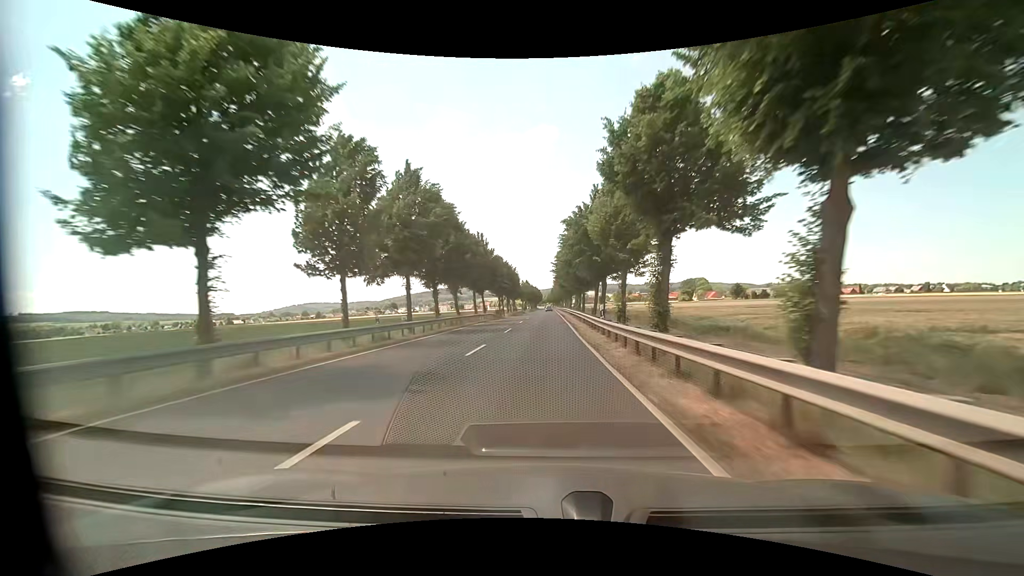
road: primary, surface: asphalt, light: Day
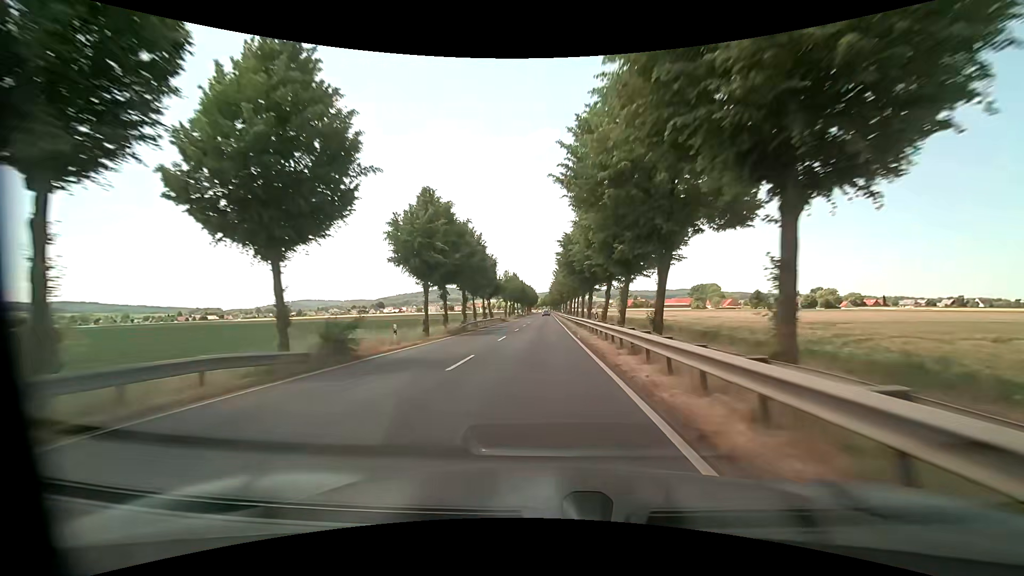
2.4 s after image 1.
(+0.3, +50.0) m; 0°
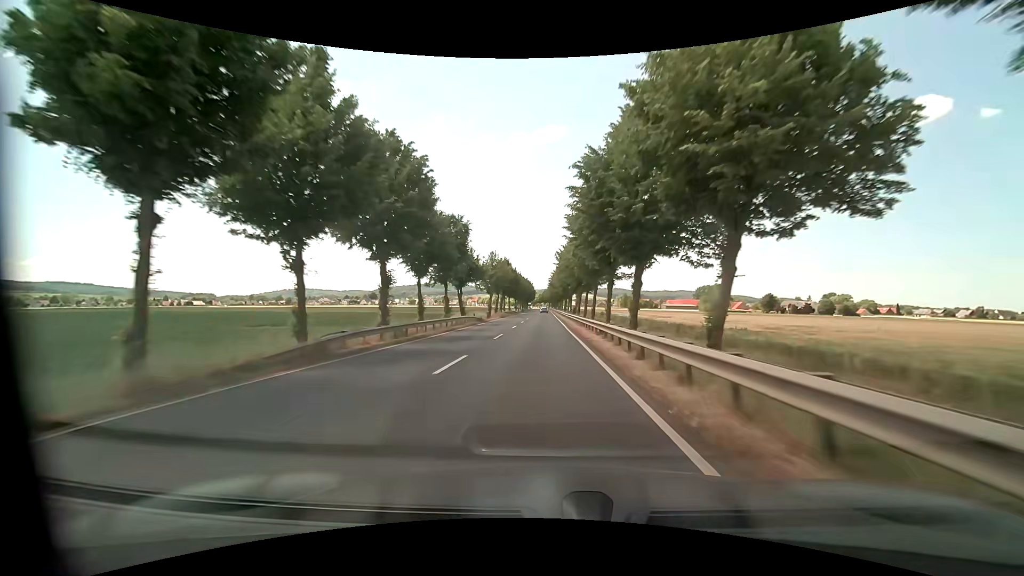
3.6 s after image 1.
(+0.1, +25.2) m; 0°
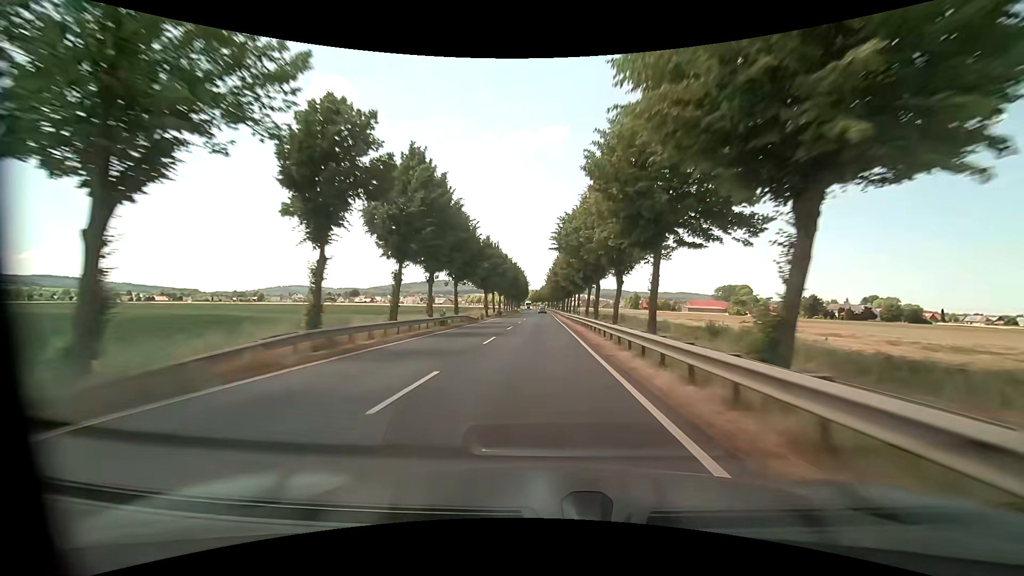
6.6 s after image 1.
(+0.5, +64.1) m; 0°
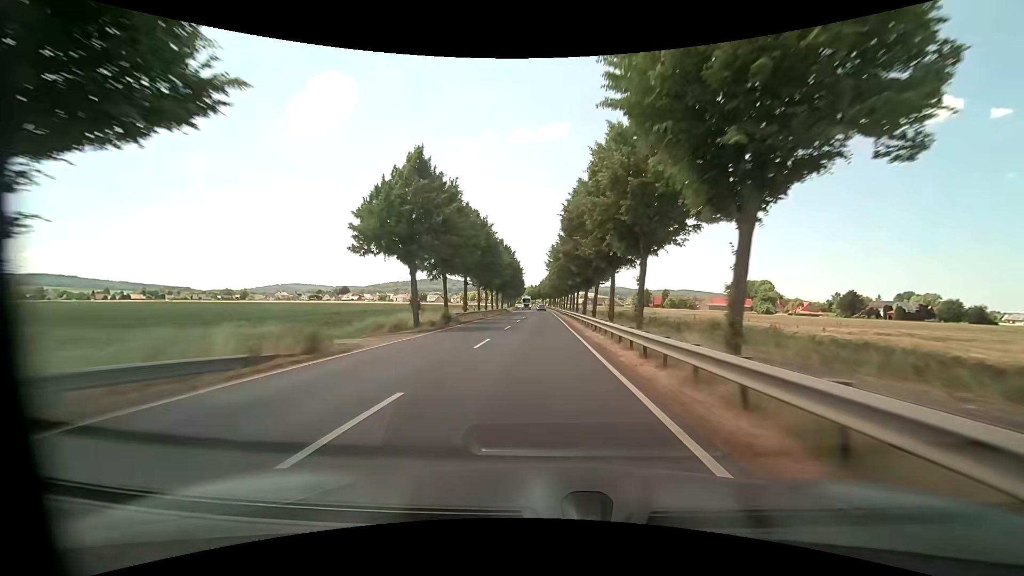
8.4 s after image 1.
(+0.2, +38.4) m; 0°
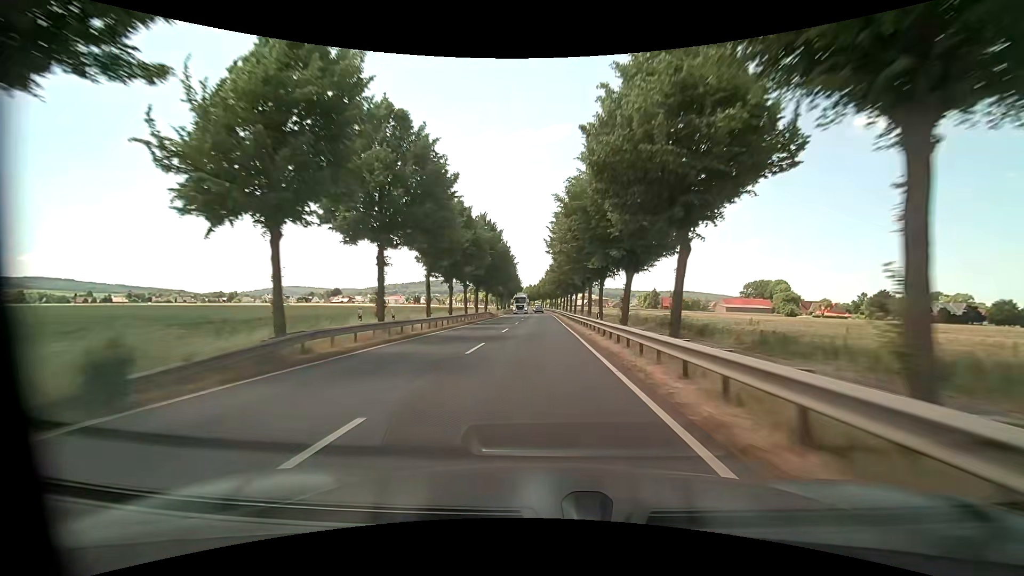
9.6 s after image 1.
(+0.1, +25.5) m; 0°
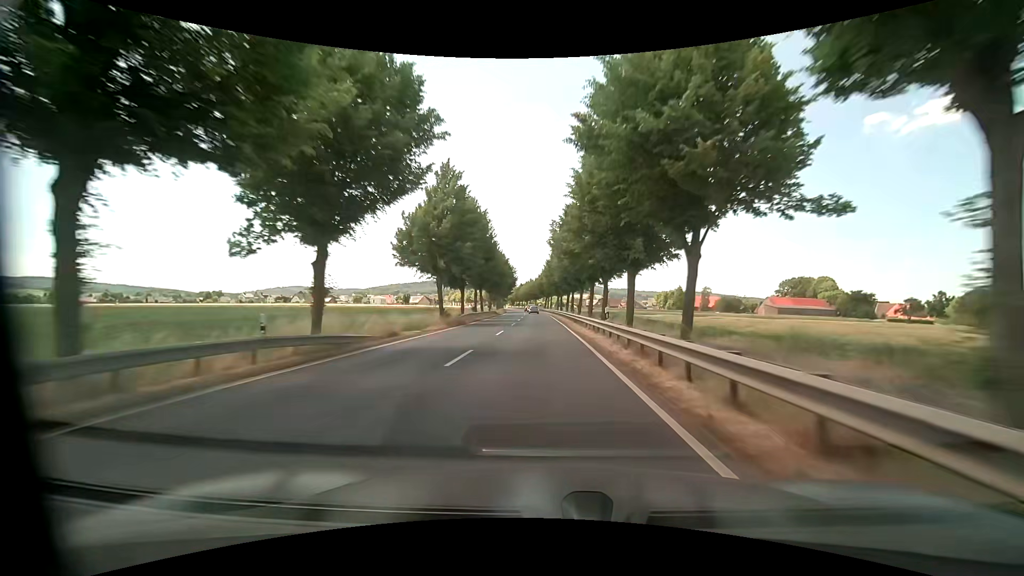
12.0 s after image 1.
(+0.1, +50.5) m; 0°
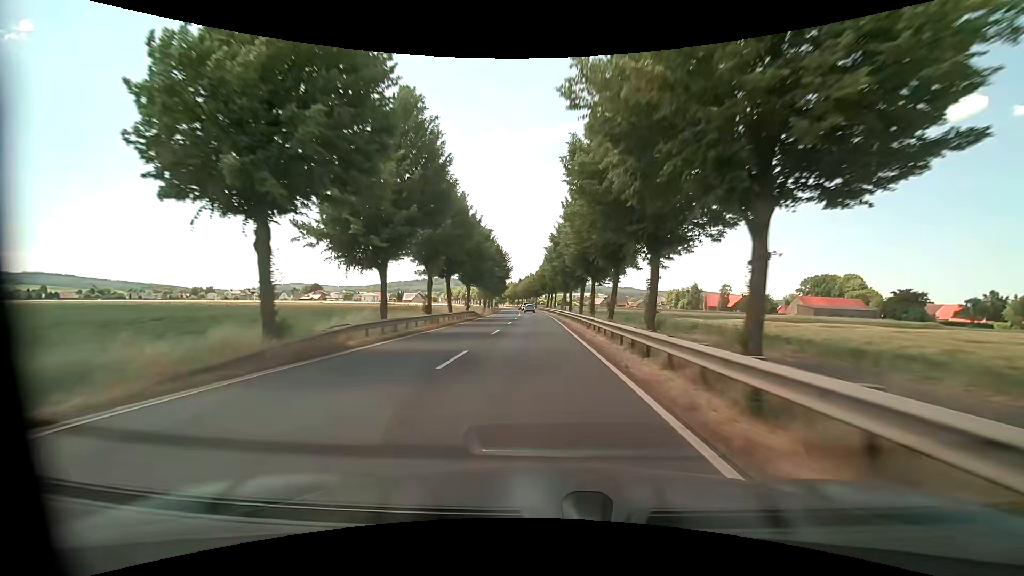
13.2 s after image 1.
(-0.1, +24.6) m; 0°
(0, +10) (0, +20) (0, +30) (0, +40) (-1, +50) (-1, +60) (-1, +70) (-2, +80) (-2, +90) (-3, +100) m
